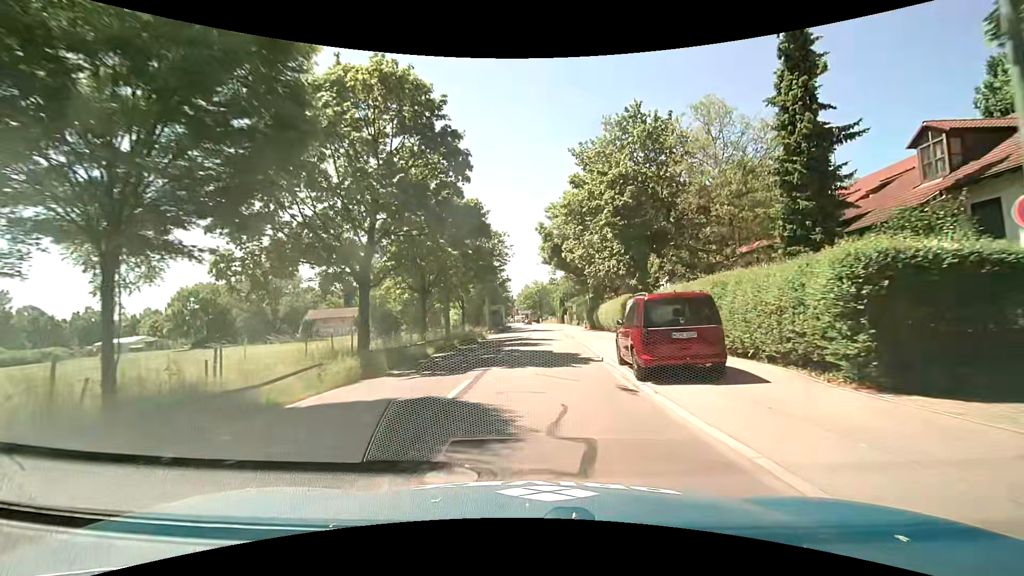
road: tertiary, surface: asphalt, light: Day
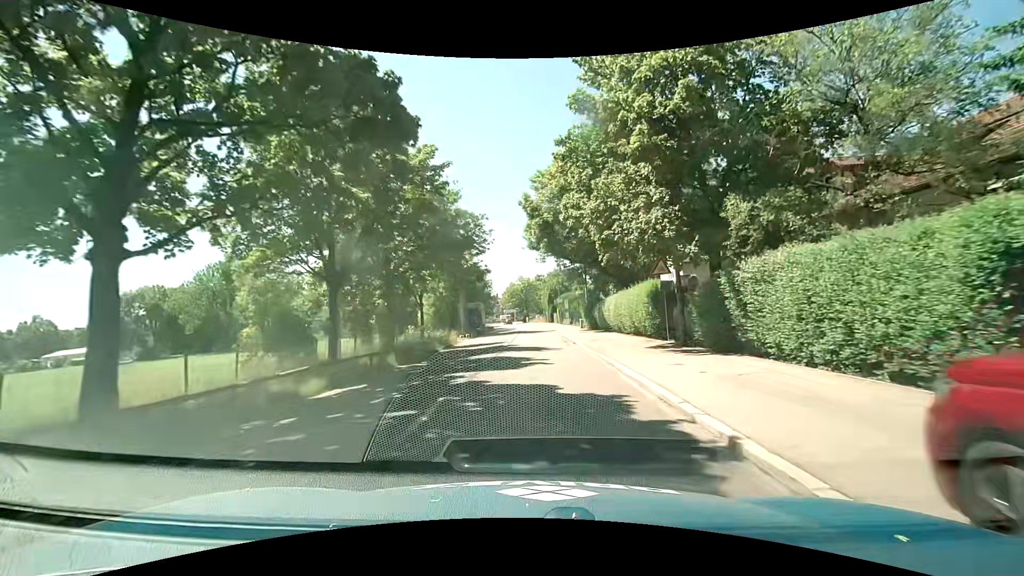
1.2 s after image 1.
(+0.2, +11.4) m; +2°
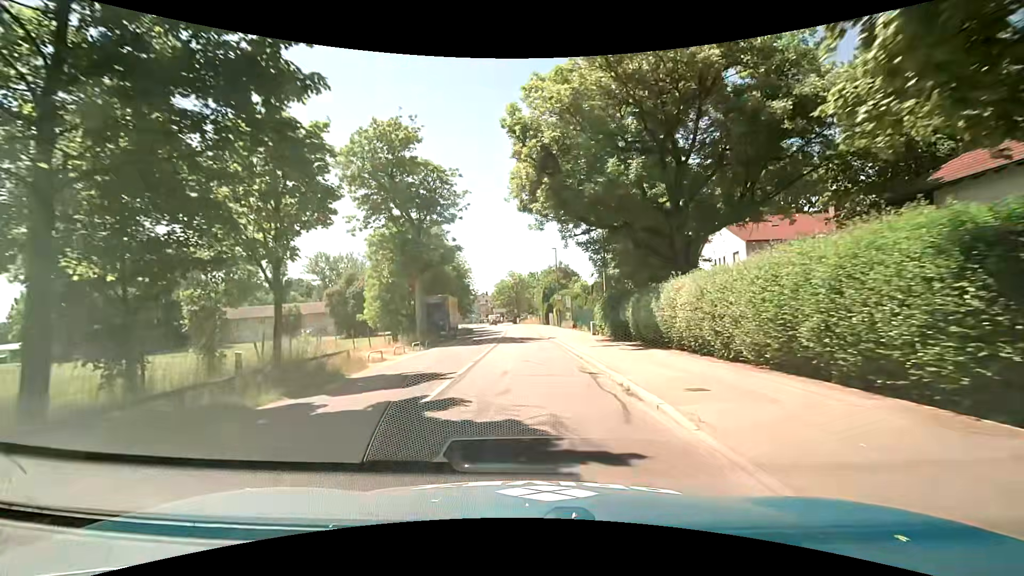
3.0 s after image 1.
(+0.2, +17.0) m; 0°
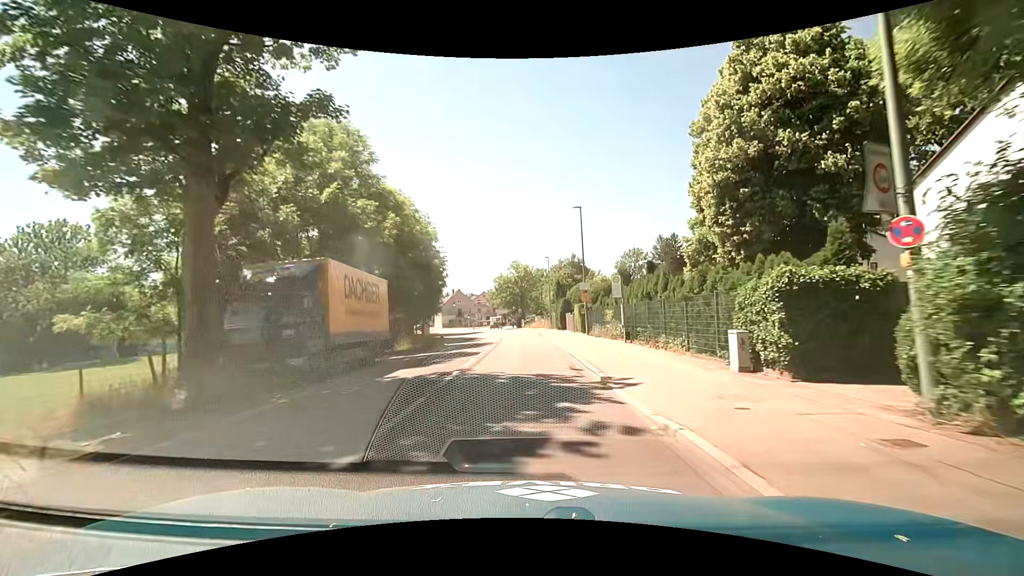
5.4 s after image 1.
(-0.1, +24.7) m; -1°
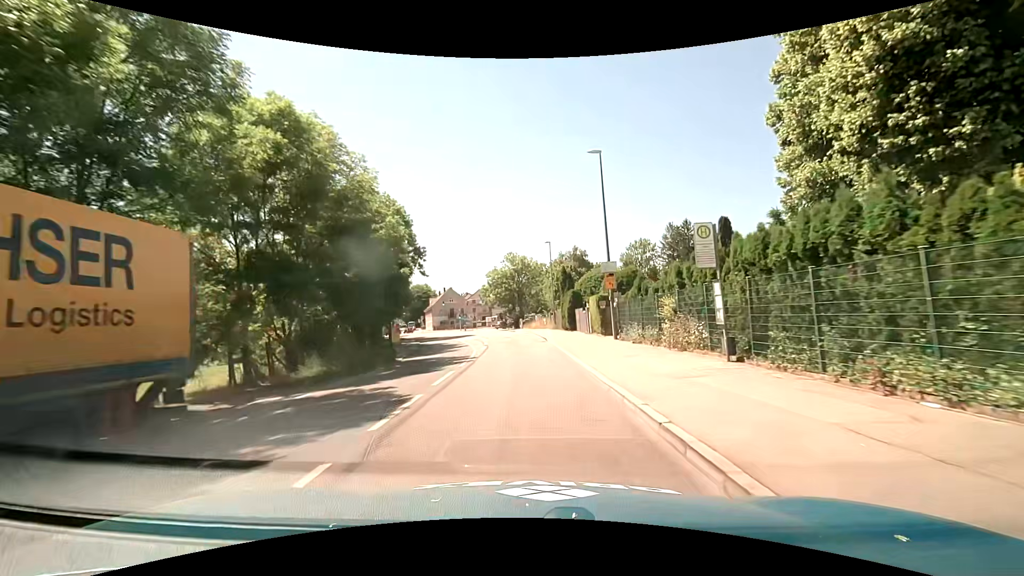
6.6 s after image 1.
(+0.1, +12.9) m; 0°
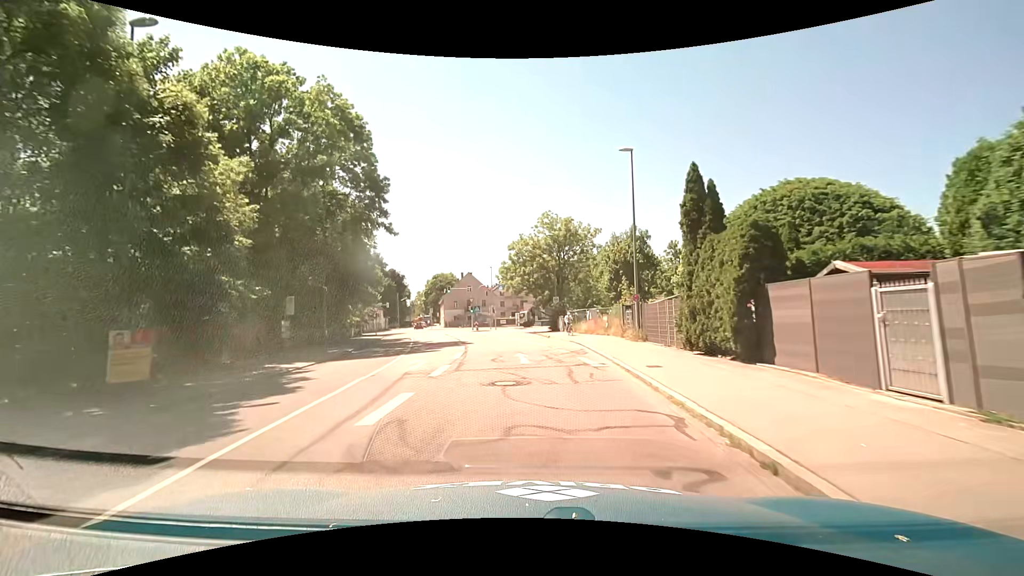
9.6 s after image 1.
(-0.4, +31.2) m; -4°
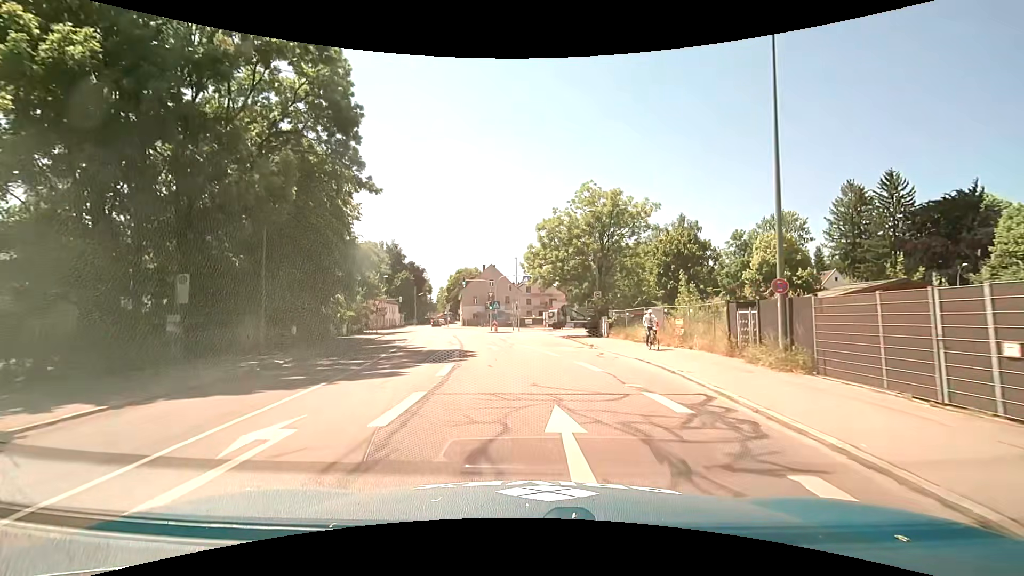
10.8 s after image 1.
(-0.3, +12.2) m; -3°
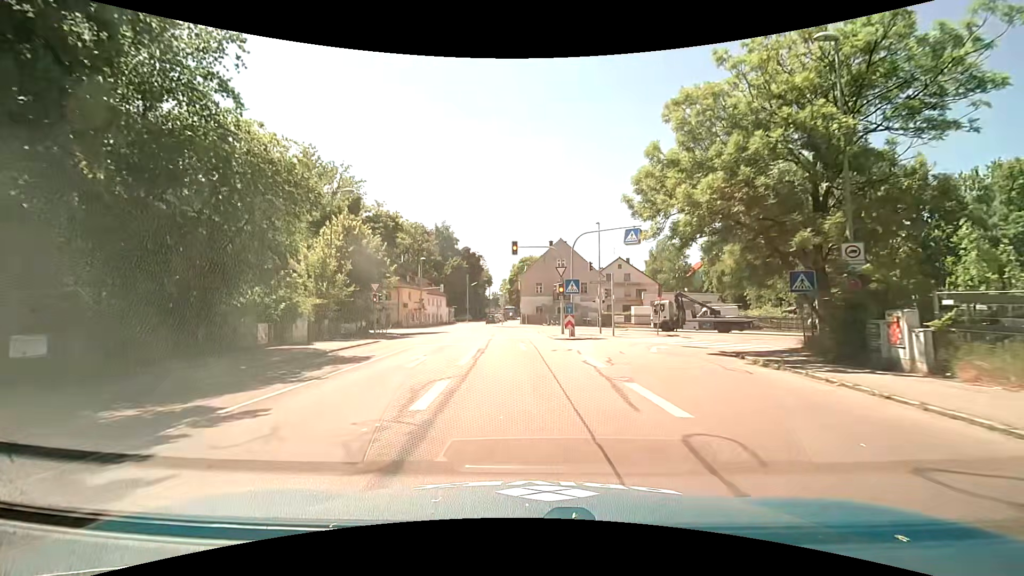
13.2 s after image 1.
(-1.8, +24.0) m; -8°
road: tertiary_link
